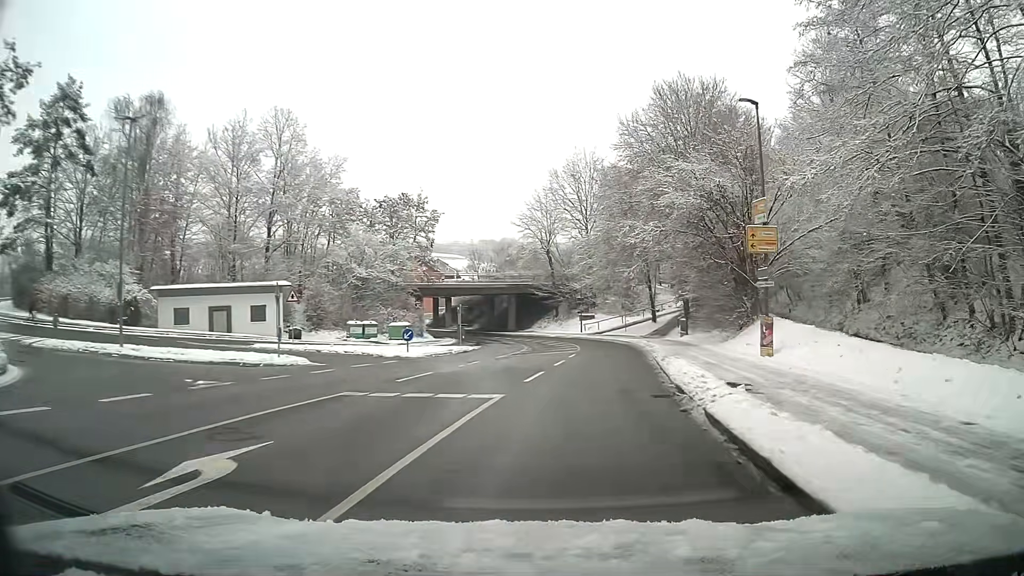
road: unclassified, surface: asphalt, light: Day
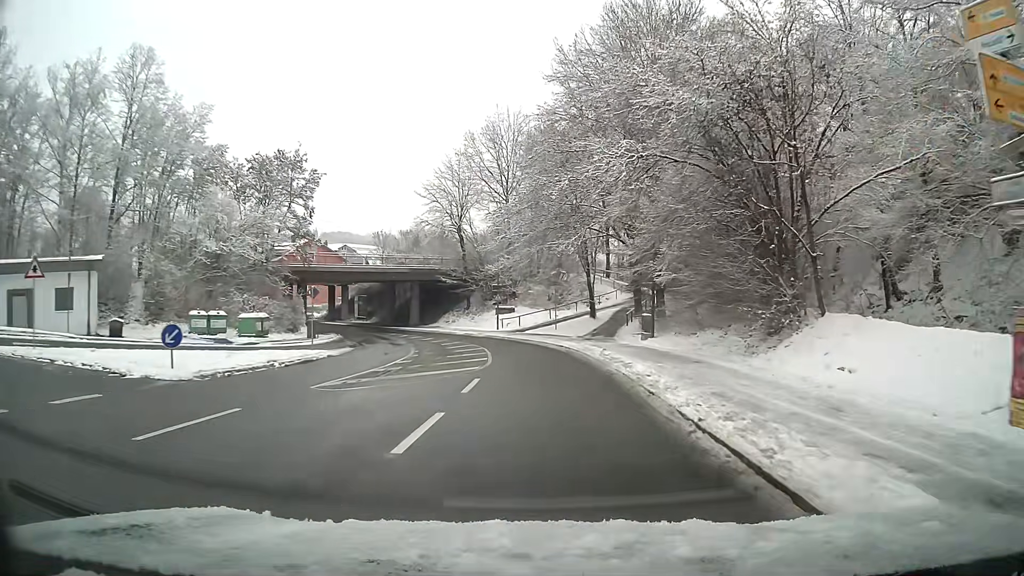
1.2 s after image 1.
(+0.9, +15.0) m; +5°
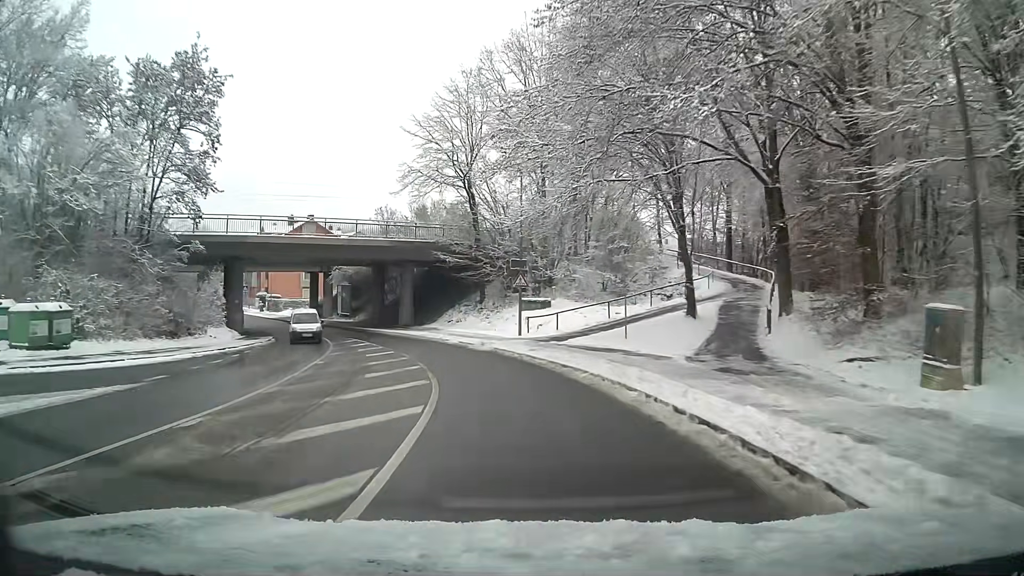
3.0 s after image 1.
(-0.4, +22.8) m; -5°
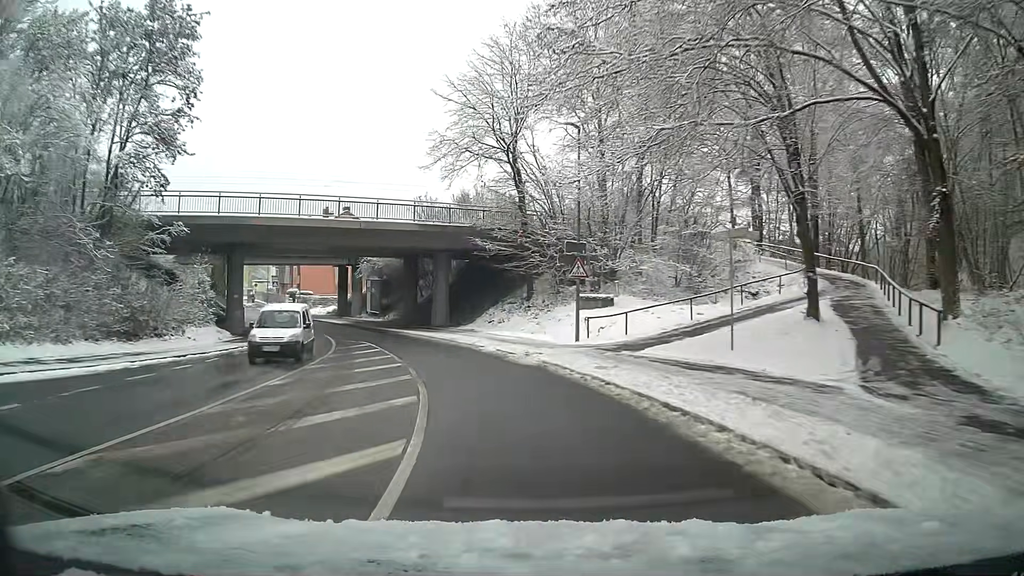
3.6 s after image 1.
(-0.3, +7.6) m; -5°
